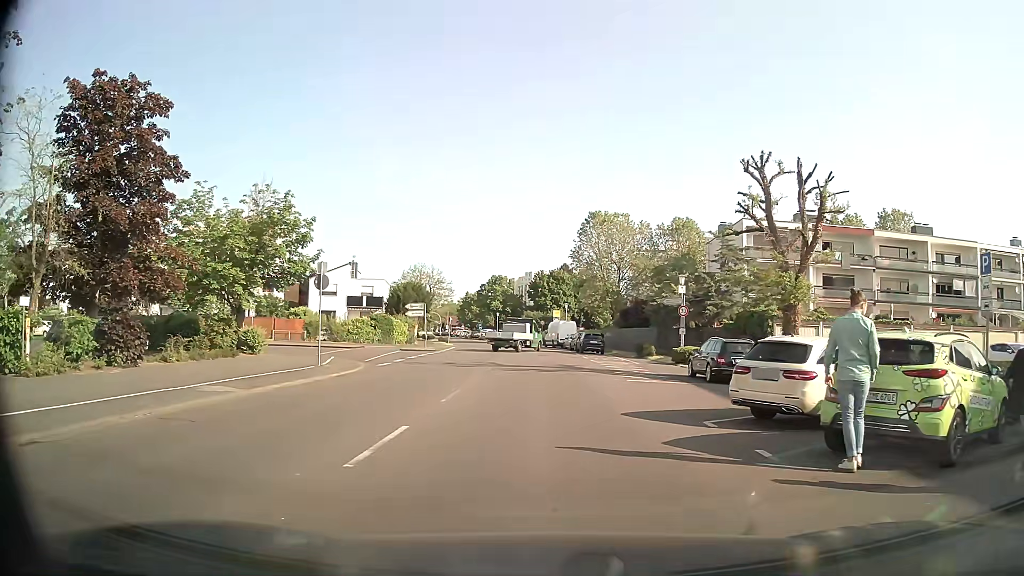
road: tertiary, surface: asphalt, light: Day
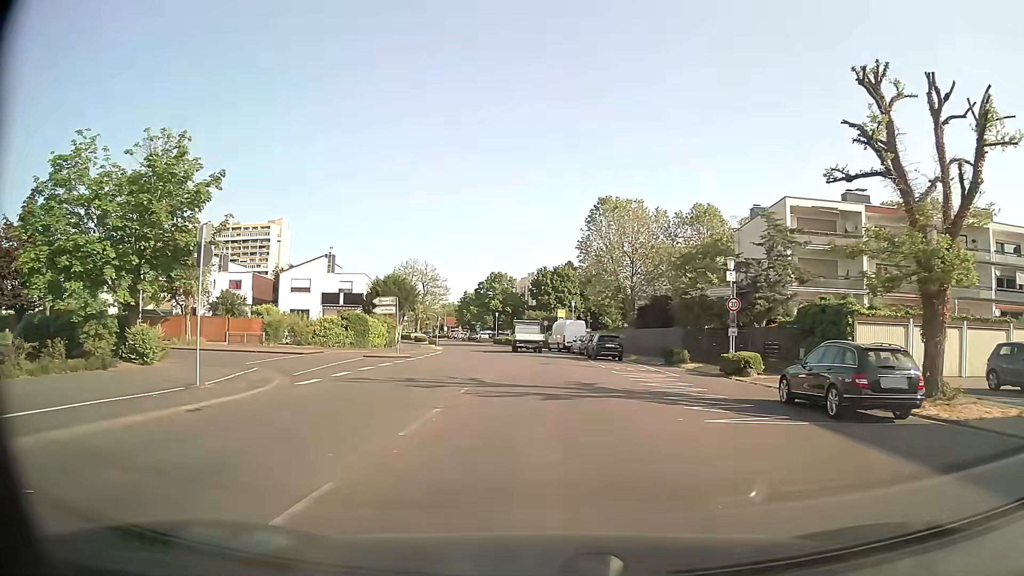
(0.0, +10.0) m; +1°
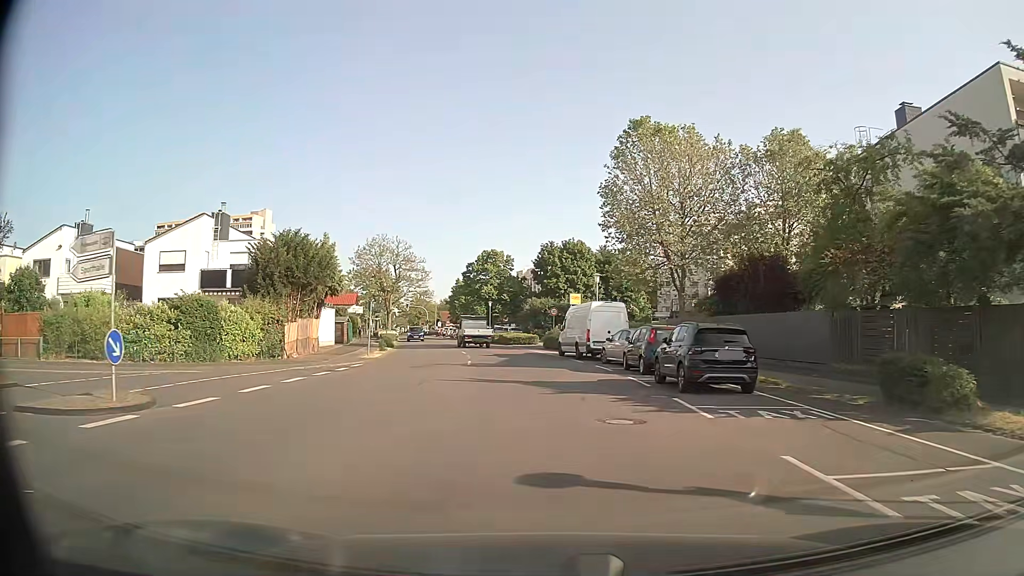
(-0.1, +25.2) m; -1°
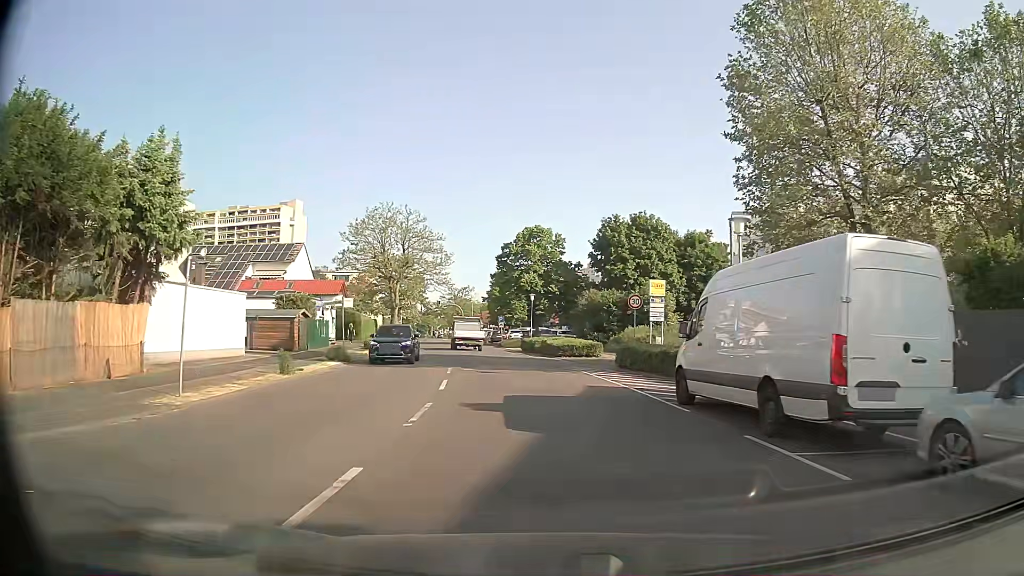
(-0.8, +22.4) m; -5°
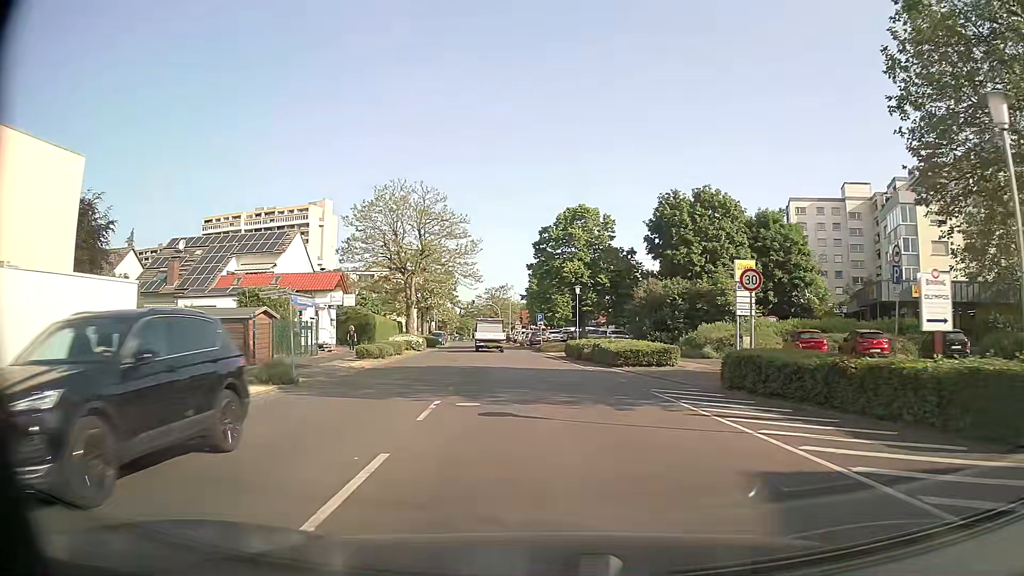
(-0.3, +11.1) m; -3°
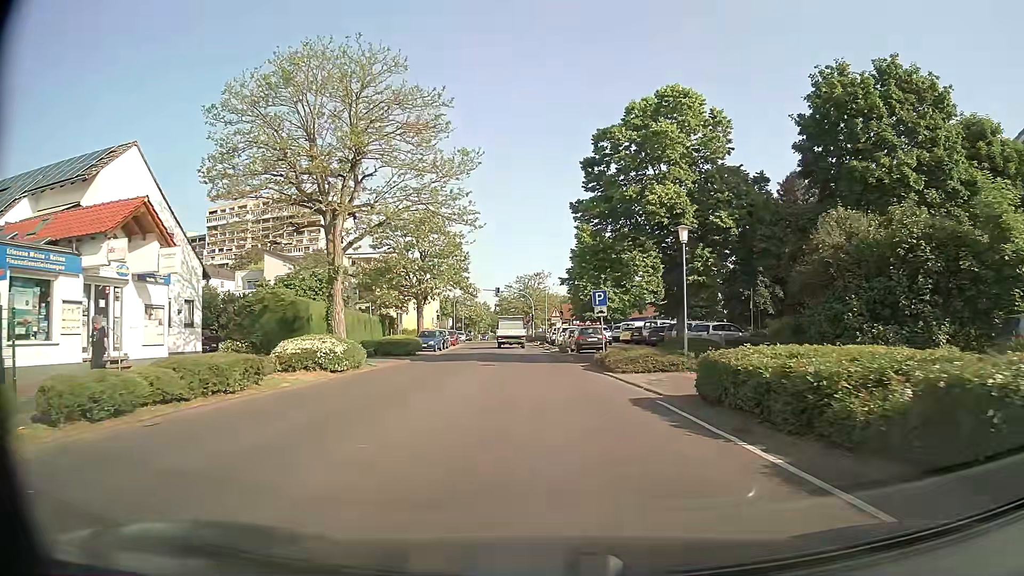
(-1.0, +26.6) m; -4°
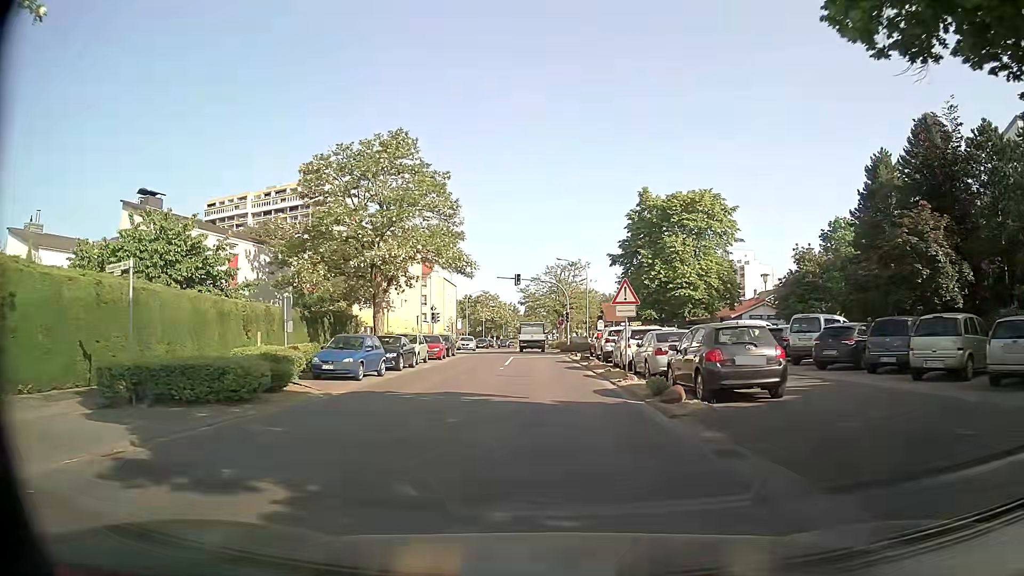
(-0.6, +24.7) m; -3°
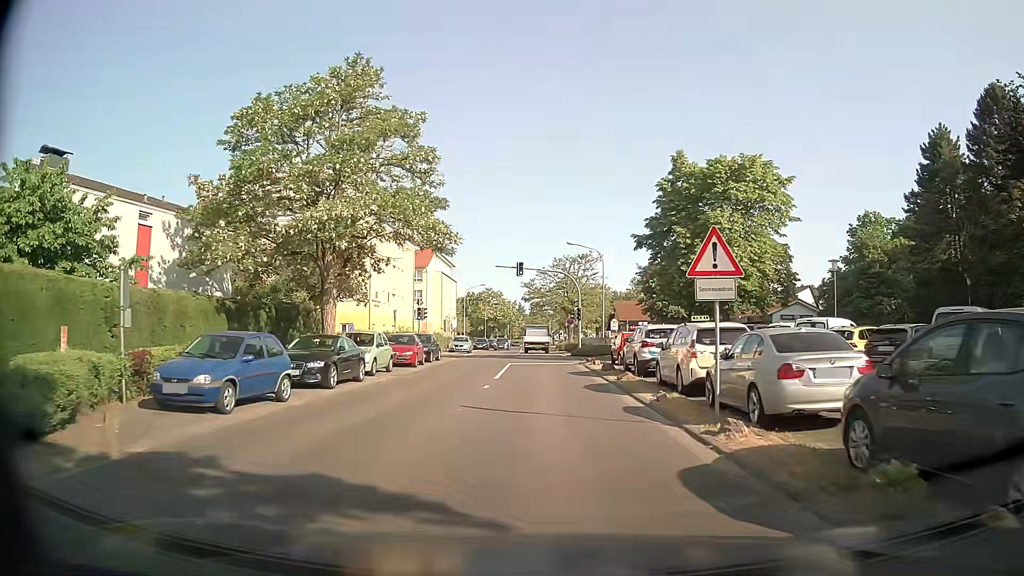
(0.0, +9.5) m; +1°
(0, +10) (0, +20) (-1, +30) (-1, +40) (-1, +50) (-2, +60) (-2, +70) (-2, +80) (-2, +90) (-2, +100) m
